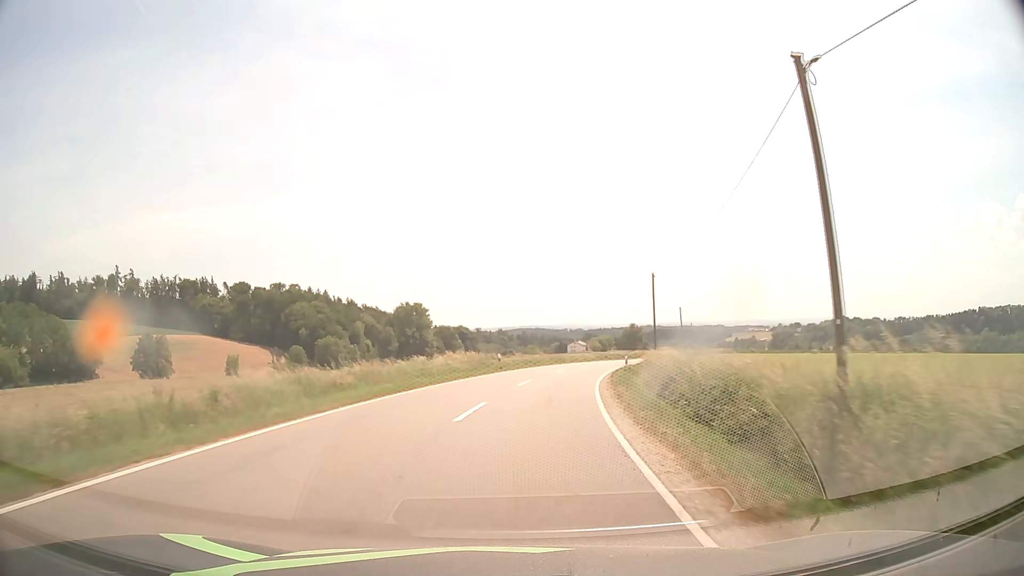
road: tertiary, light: Day
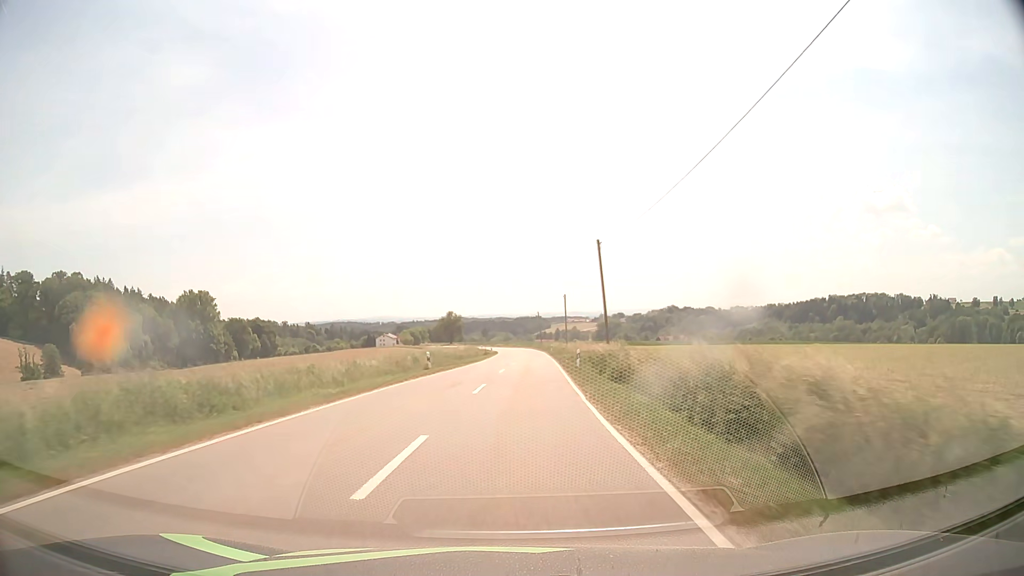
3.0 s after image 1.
(+8.5, +53.0) m; +16°
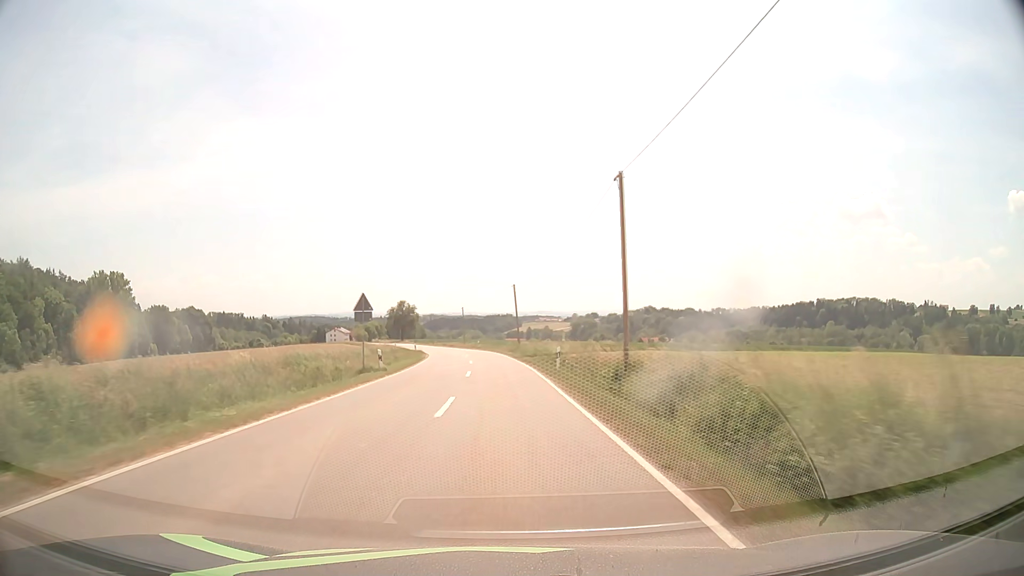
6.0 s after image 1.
(+2.4, +54.1) m; +3°
(0, +10) (0, +20) (0, +30) (-1, +40) (-2, +50) (-3, +60) (-4, +70) (-6, +80) (-8, +89) (-10, +99) m
